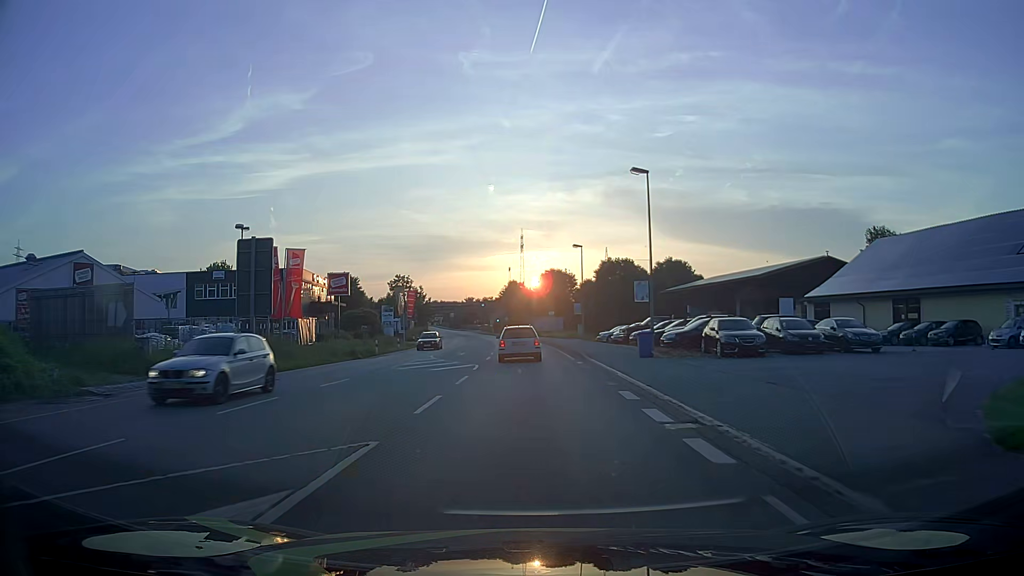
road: primary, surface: asphalt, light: Day
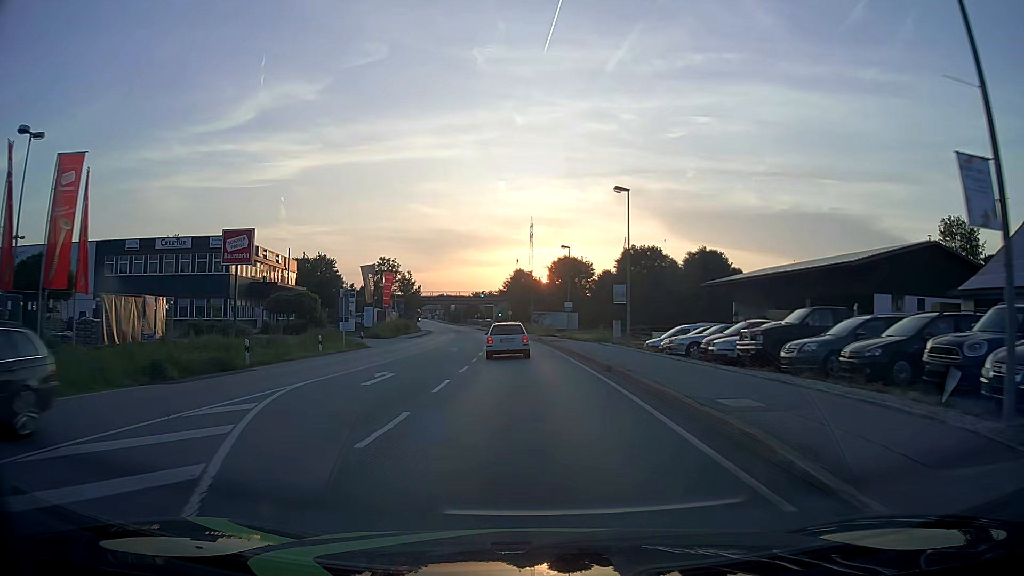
(-0.6, +22.9) m; -2°
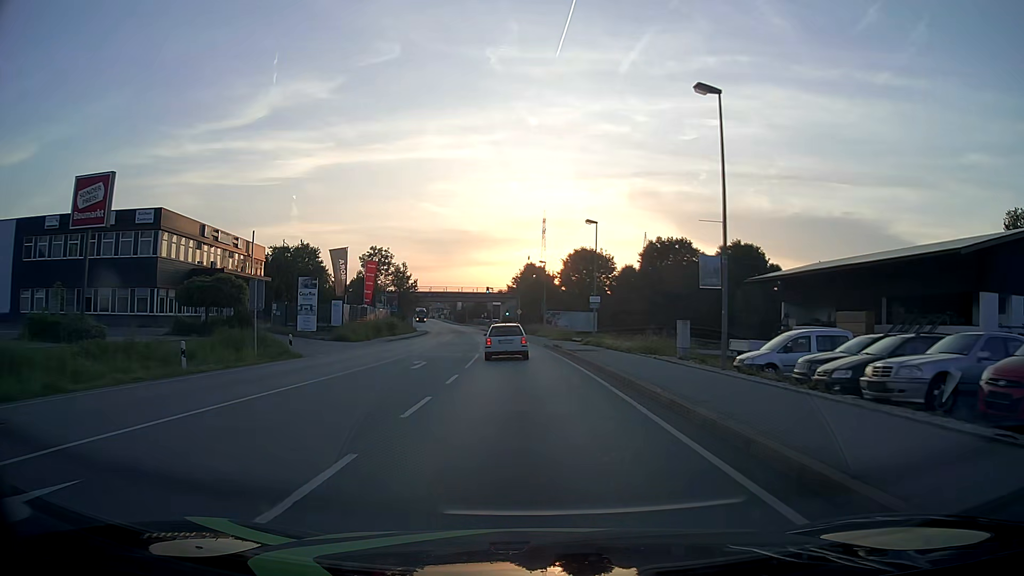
(-0.1, +15.2) m; -1°
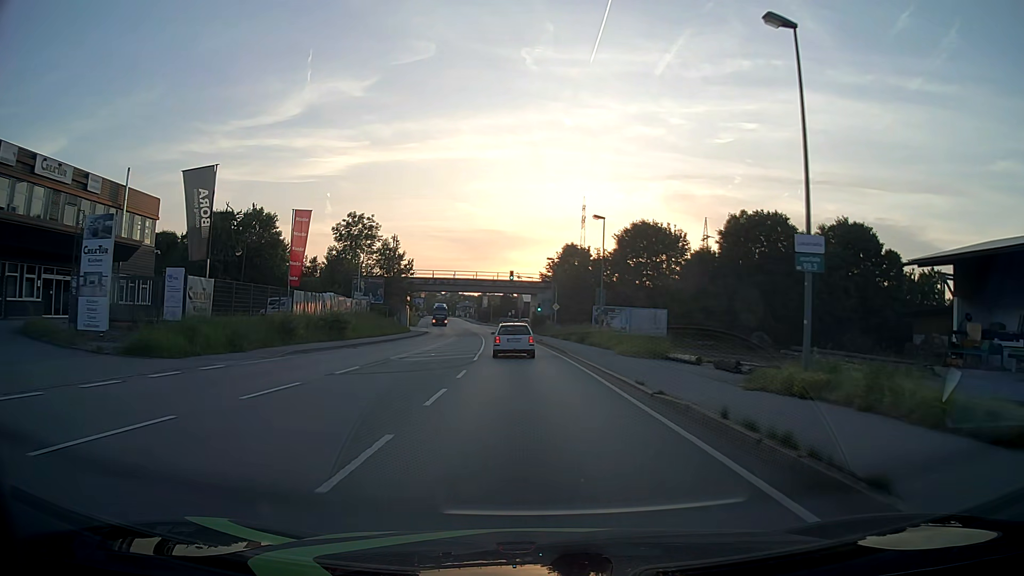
(-0.7, +30.5) m; -3°
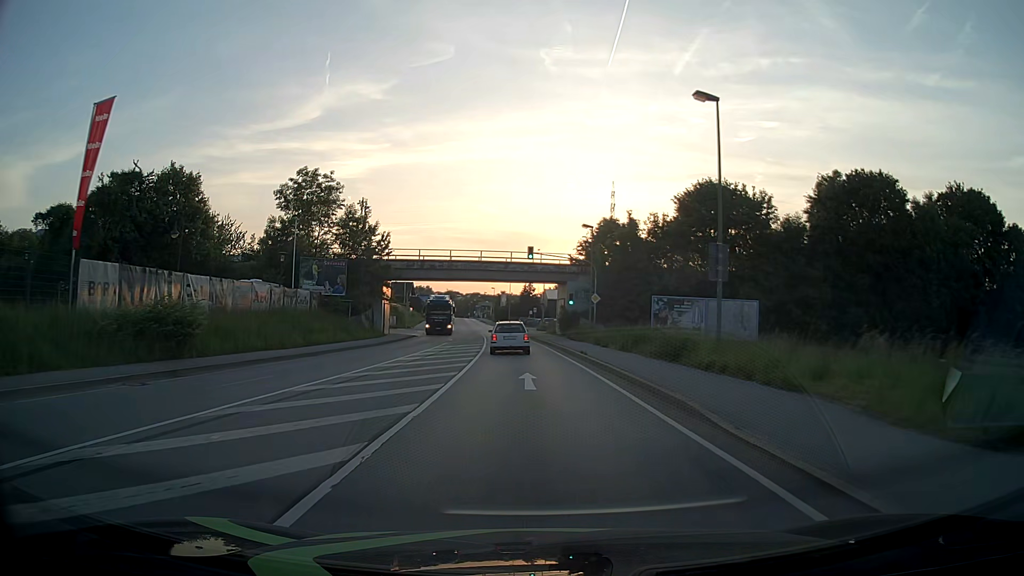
(-0.4, +22.9) m; -2°
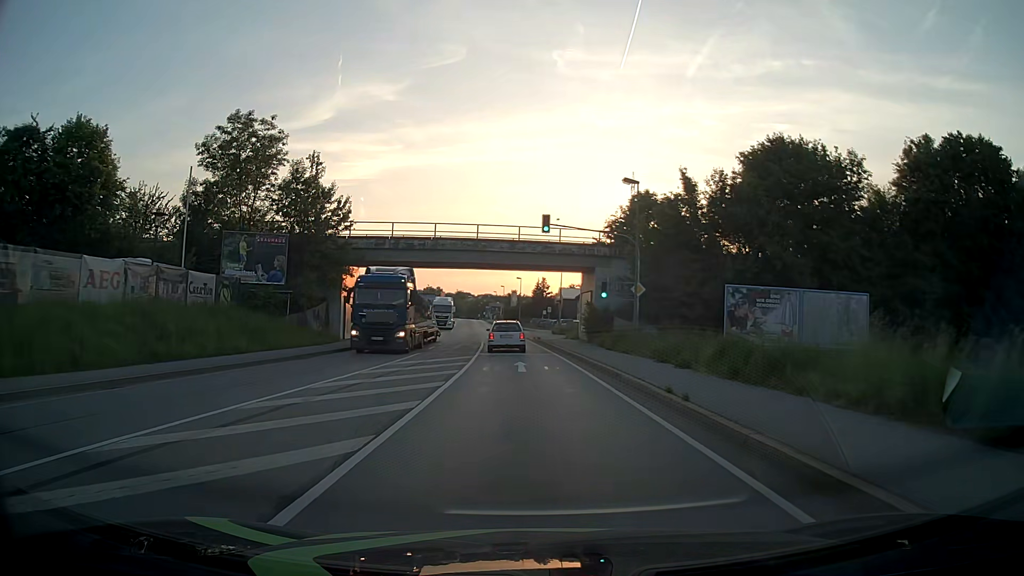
(-0.2, +15.2) m; -1°
(0, +10) (0, +20) (-1, +30) (-1, +40) (-2, +50) (-3, +60) (-4, +70) (-5, +80) (-6, +90) (-7, +100) m
